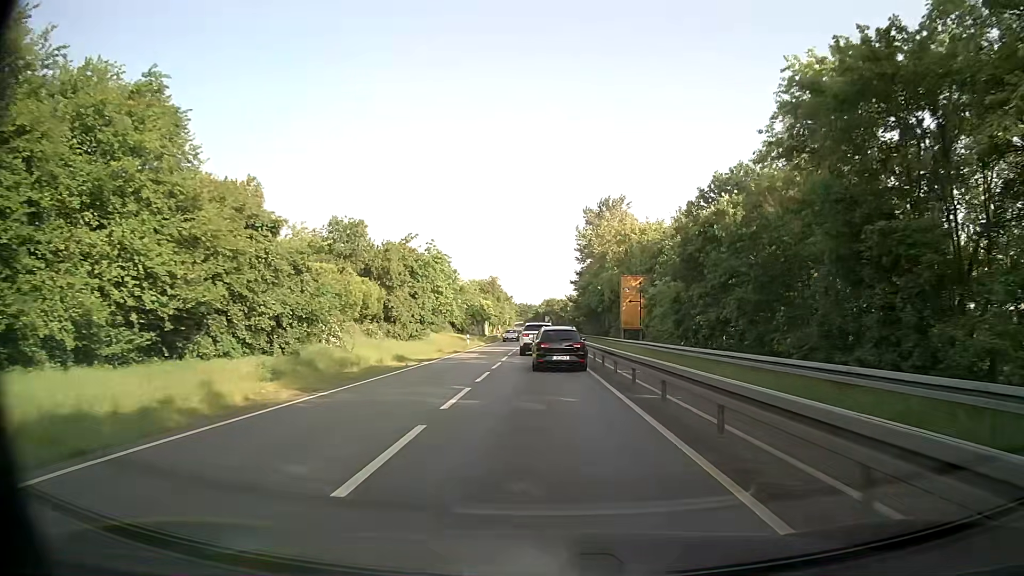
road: tertiary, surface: asphalt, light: Day
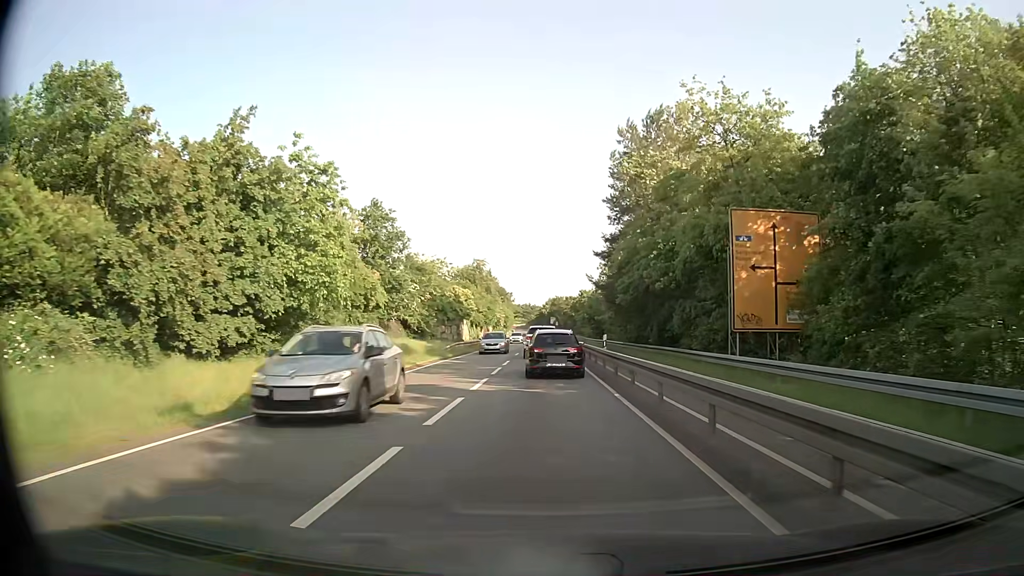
(0.0, +31.8) m; 0°
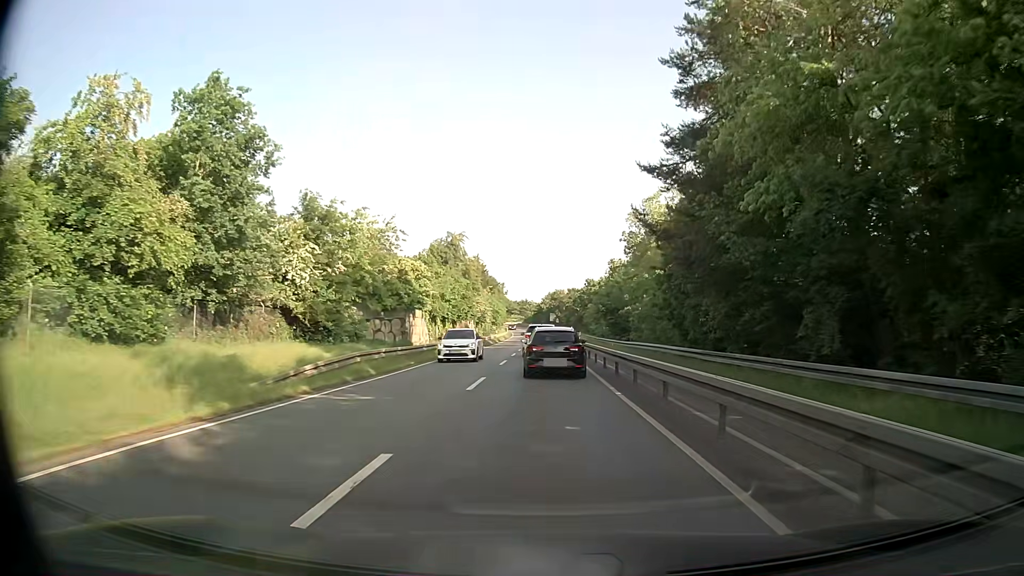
(0.0, +24.7) m; +1°
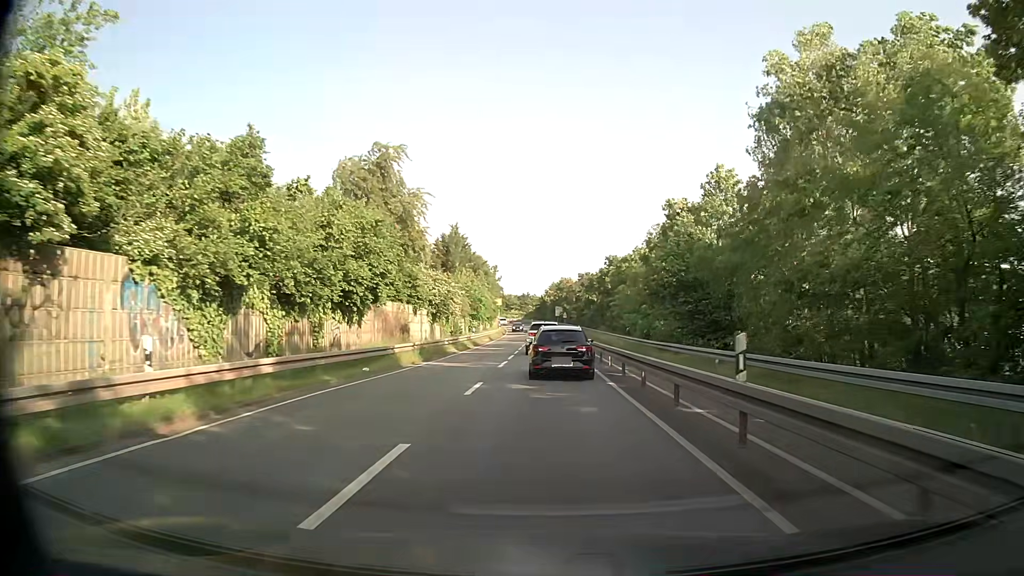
(-0.4, +32.8) m; -1°
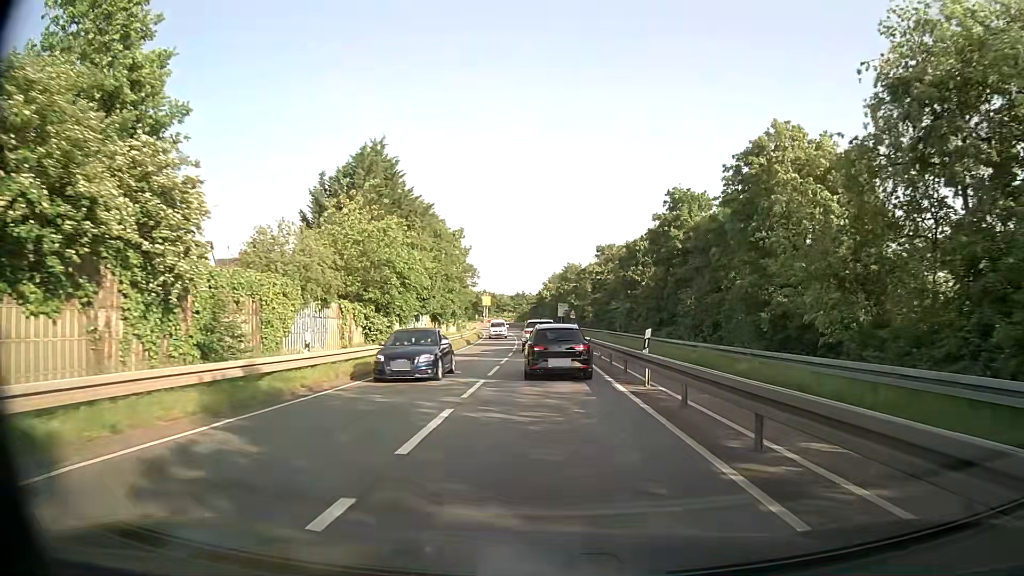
(-0.1, +40.6) m; 0°
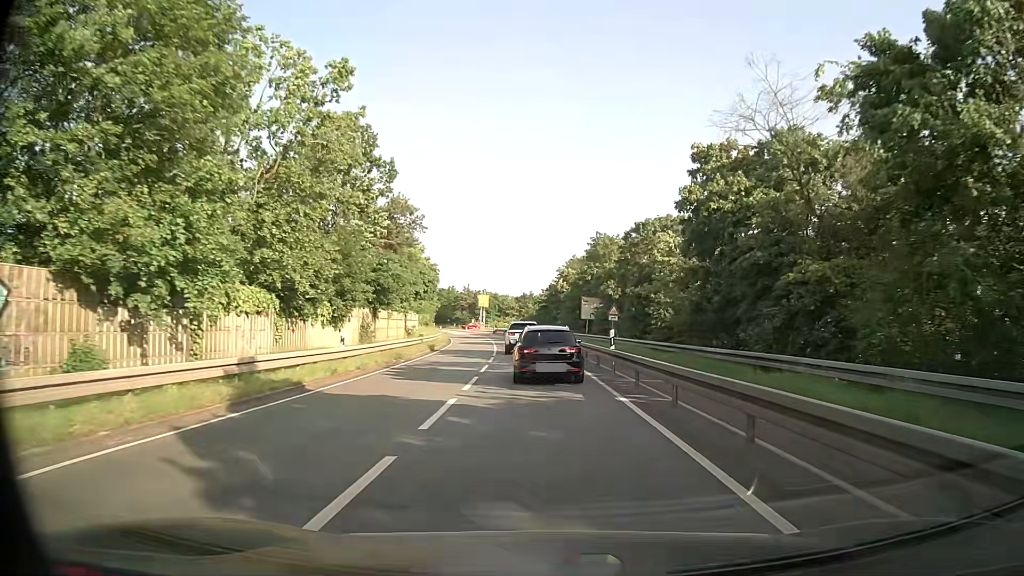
(+0.1, +40.2) m; 0°
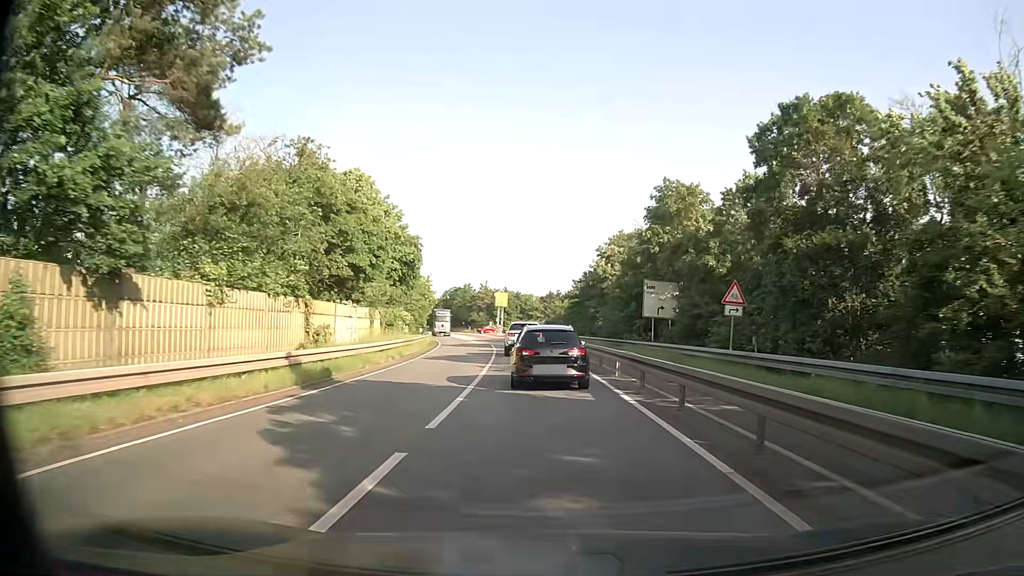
(-0.6, +24.1) m; -2°
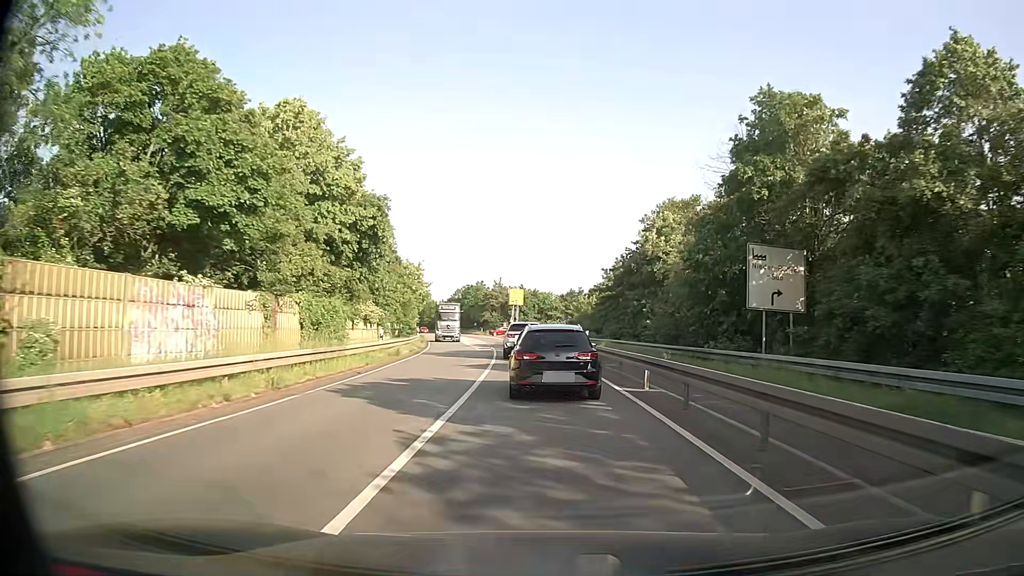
(-0.3, +15.8) m; -2°
(0, +10) (0, +20) (-1, +30) (-1, +40) (-2, +50) (-3, +60) (-4, +70) (-6, +80) (-7, +90) (-9, +99) m
